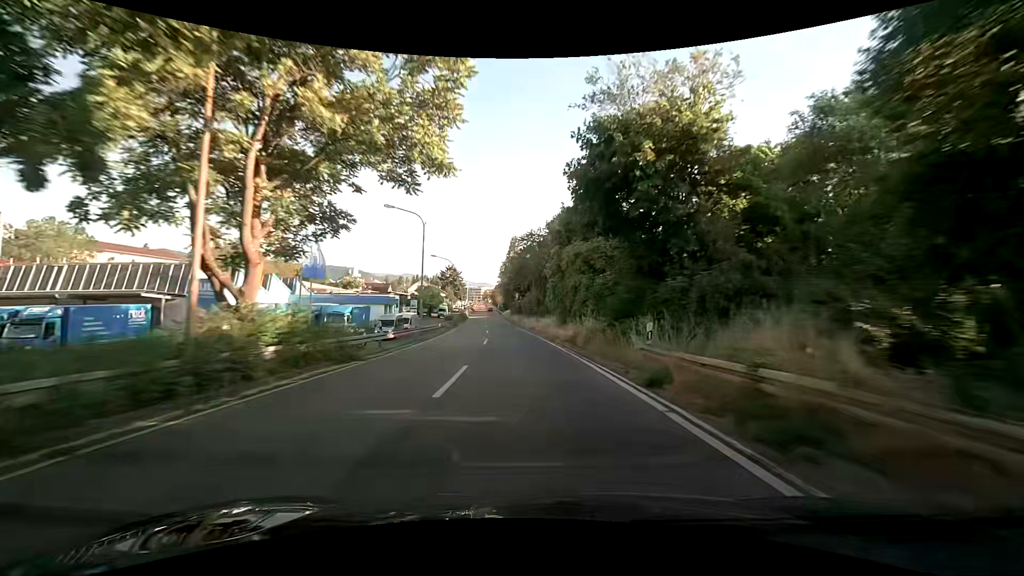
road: trunk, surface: asphalt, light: Day
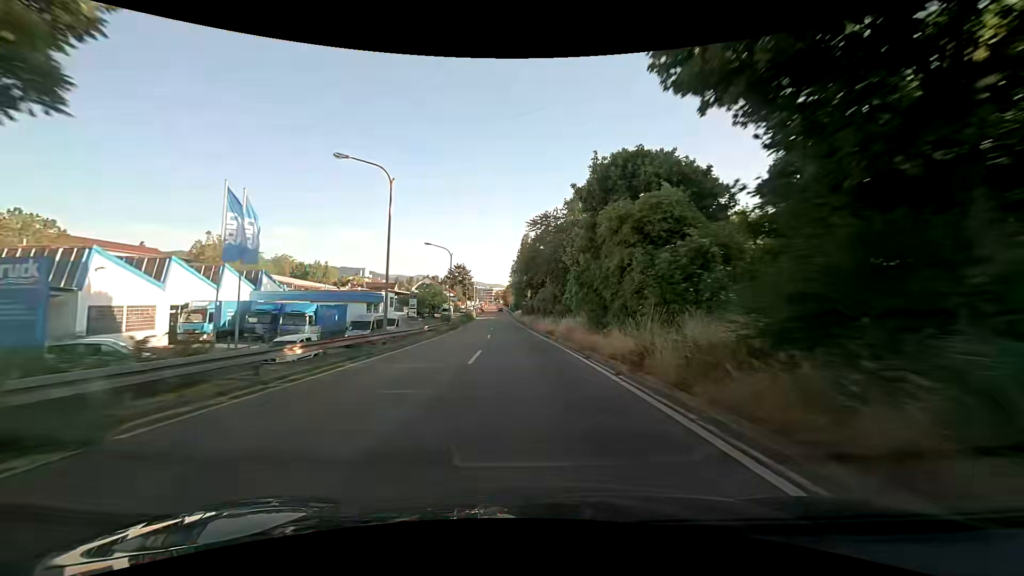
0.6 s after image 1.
(-0.2, +11.7) m; -2°
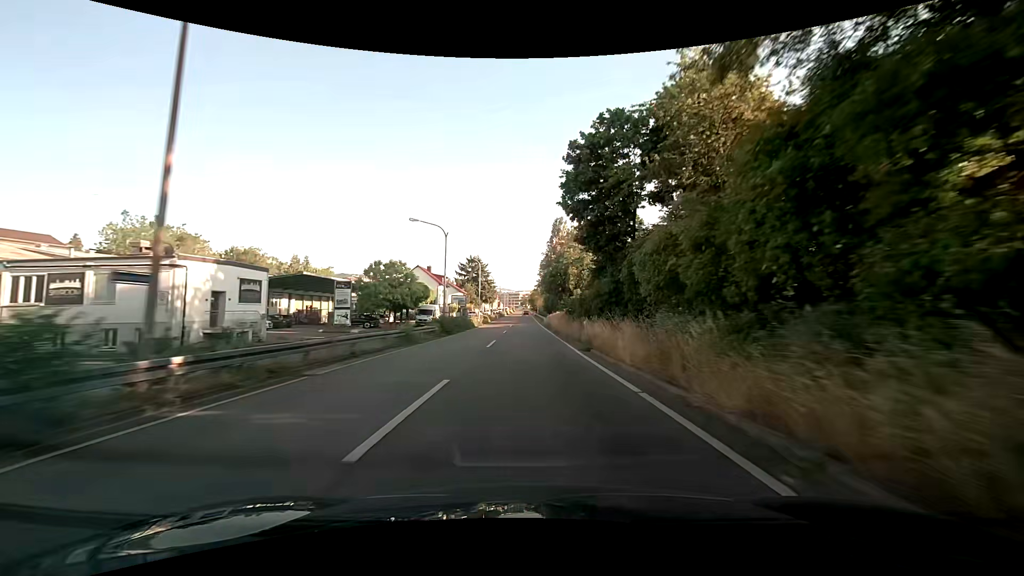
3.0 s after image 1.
(-1.5, +46.4) m; -3°
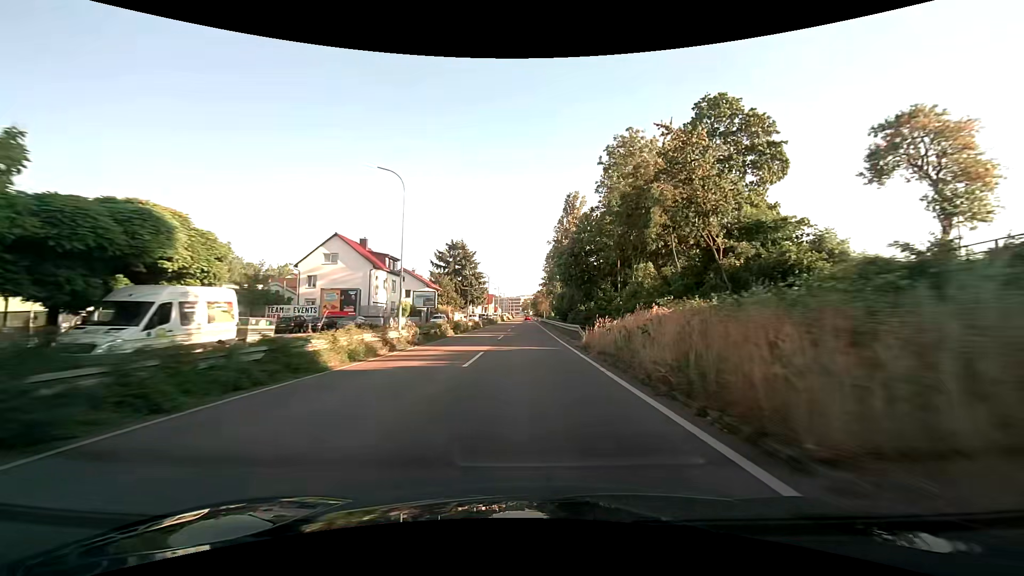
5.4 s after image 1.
(-0.4, +44.4) m; 0°
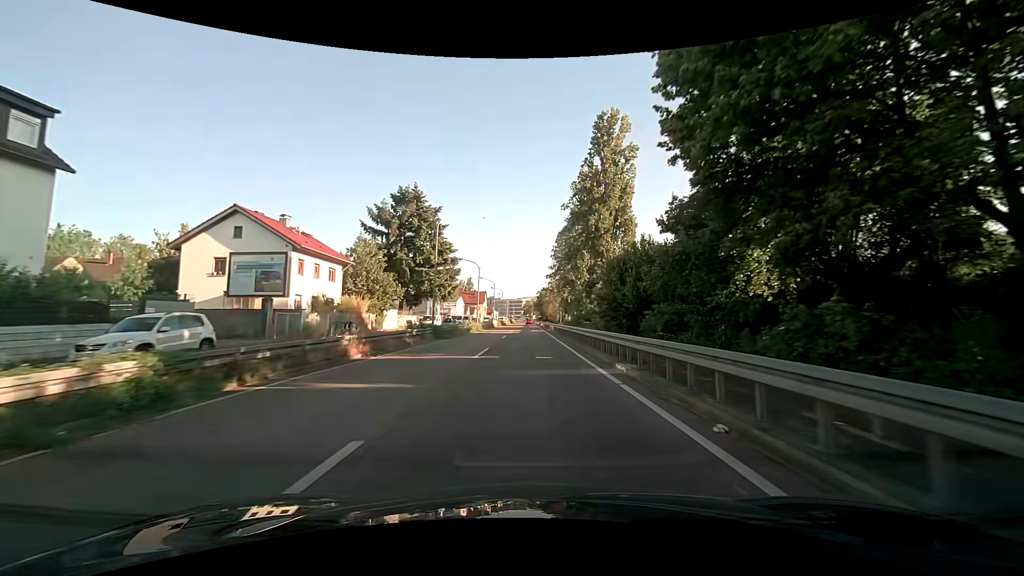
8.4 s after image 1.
(-0.3, +50.4) m; -1°
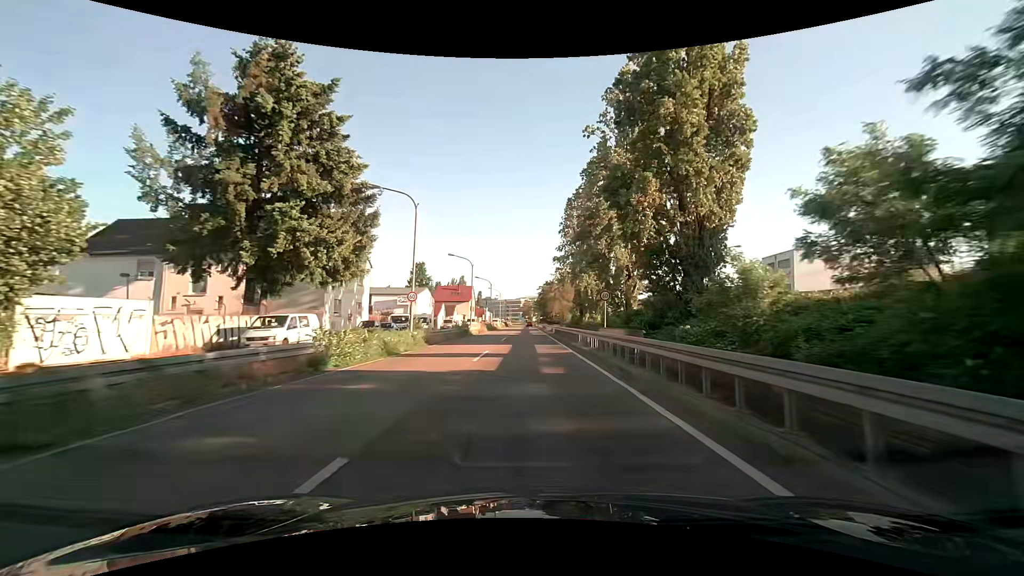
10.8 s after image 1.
(+0.1, +36.5) m; 0°
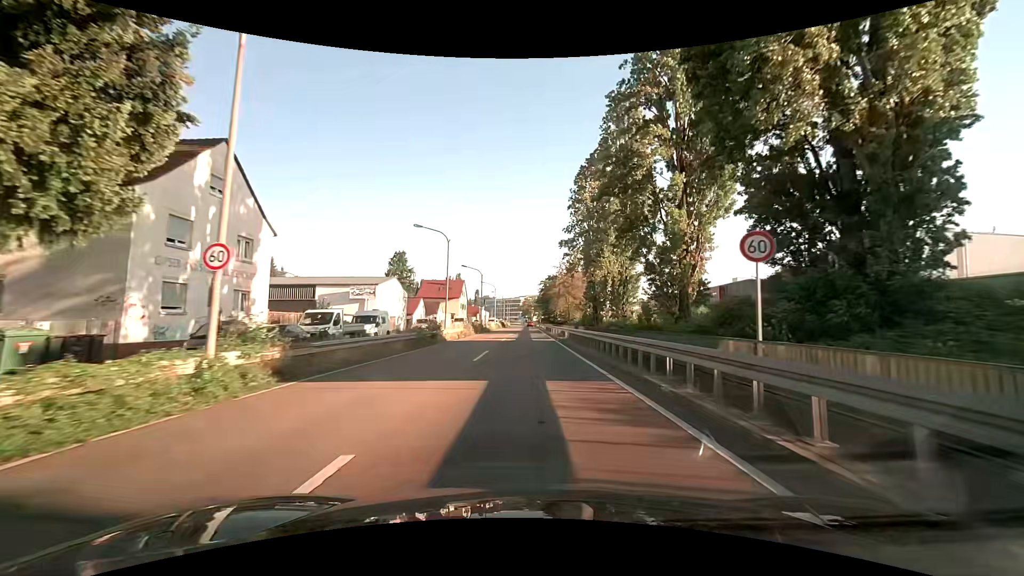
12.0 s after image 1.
(+0.1, +17.9) m; 0°
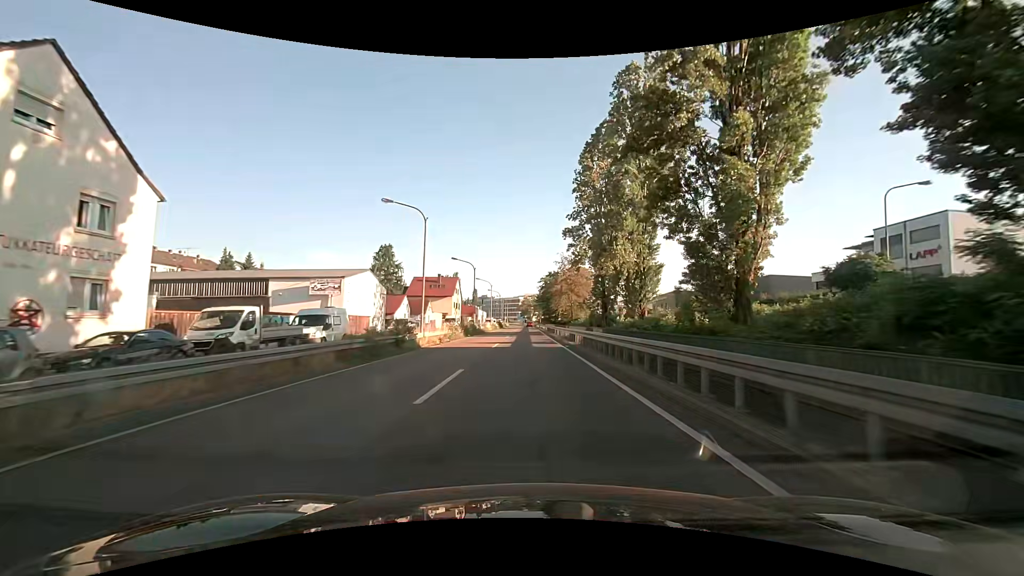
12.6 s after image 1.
(+0.1, +8.9) m; 0°
(0, +10) (0, +20) (0, +30) (0, +40) (0, +50) (0, +60) (0, +70) (0, +80) (0, +90) (0, +100) m
